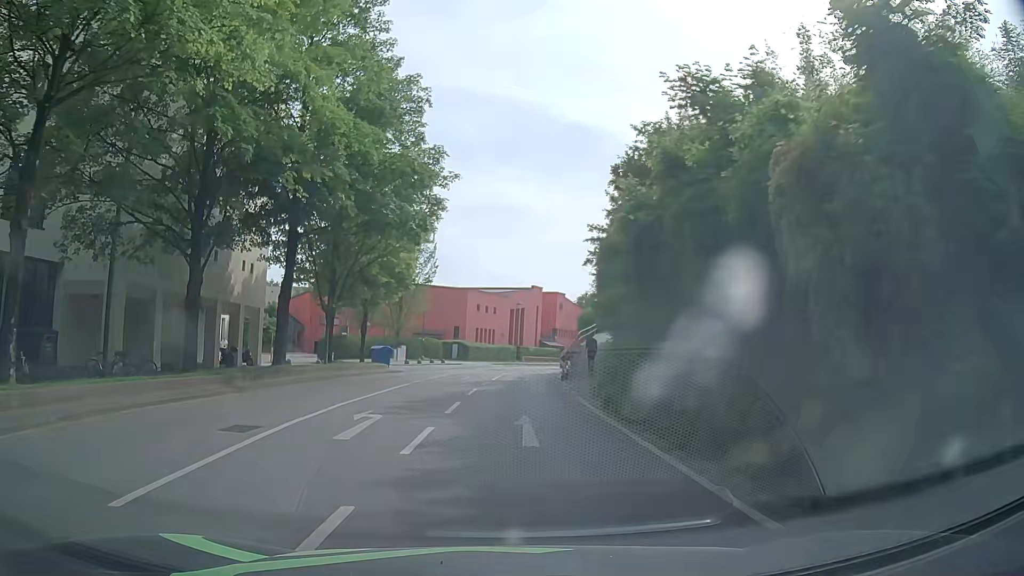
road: tertiary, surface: asphalt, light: Day
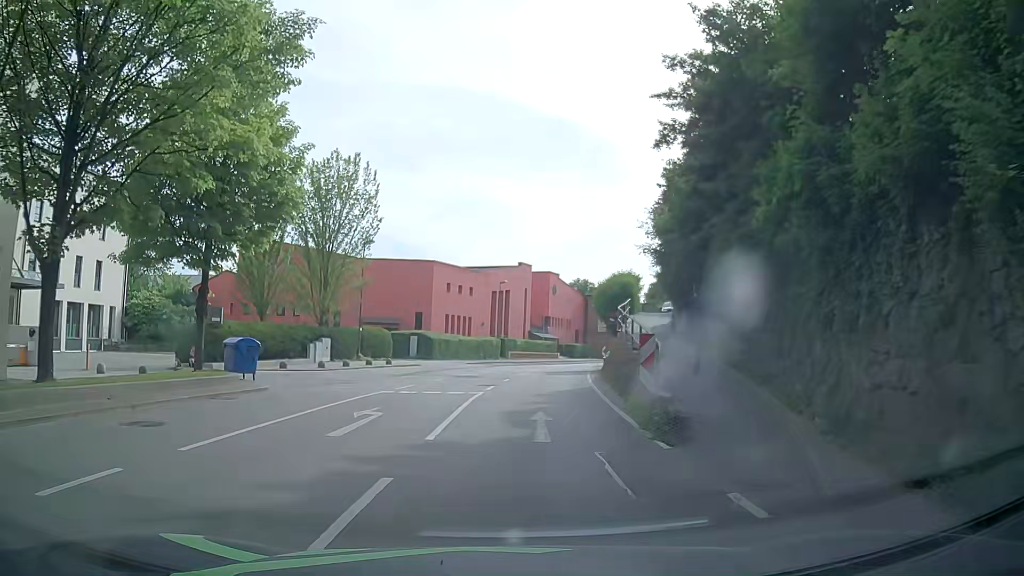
(0.0, +22.9) m; 0°
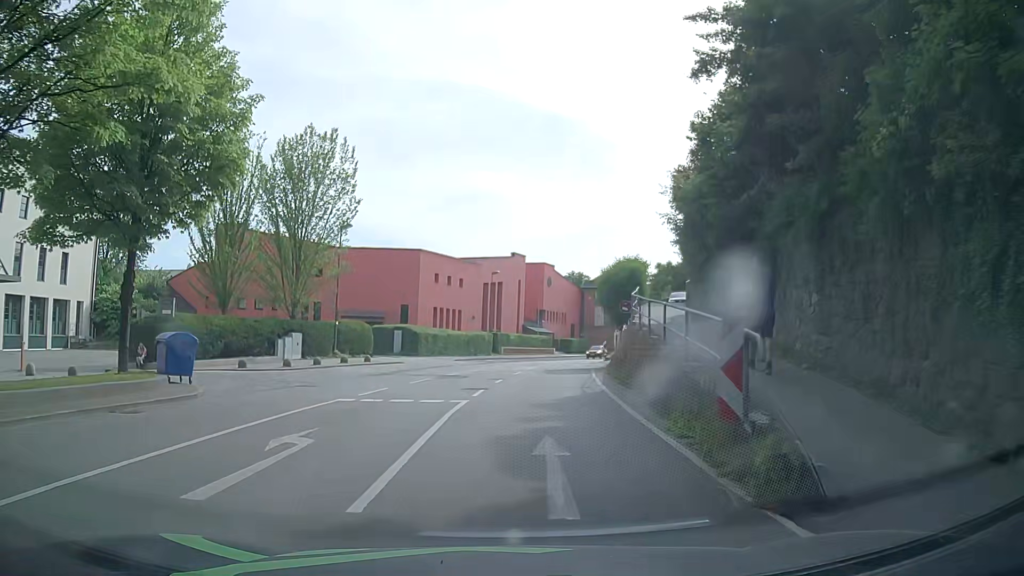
(+0.1, +4.6) m; +2°
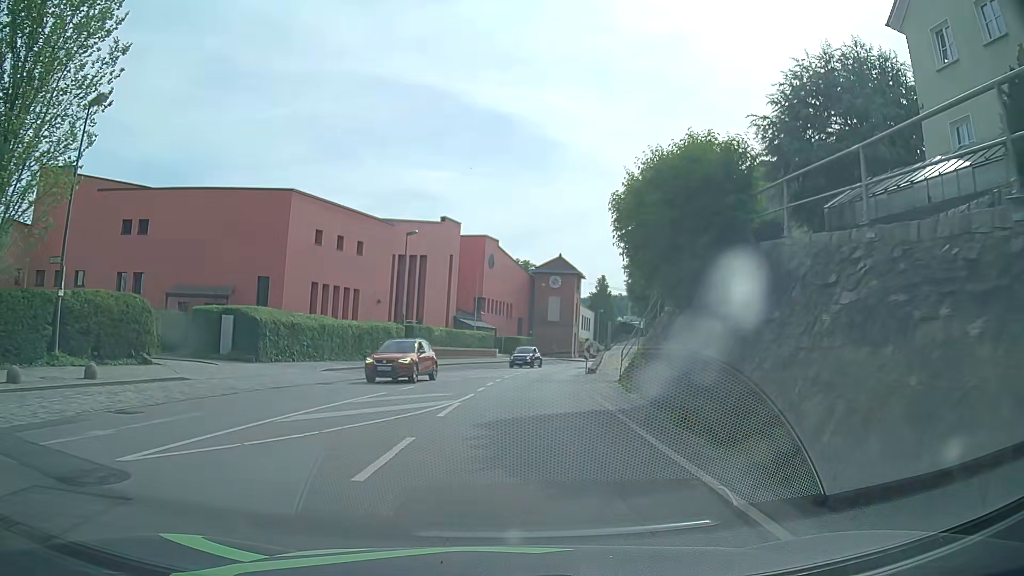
(+0.9, +22.7) m; +5°
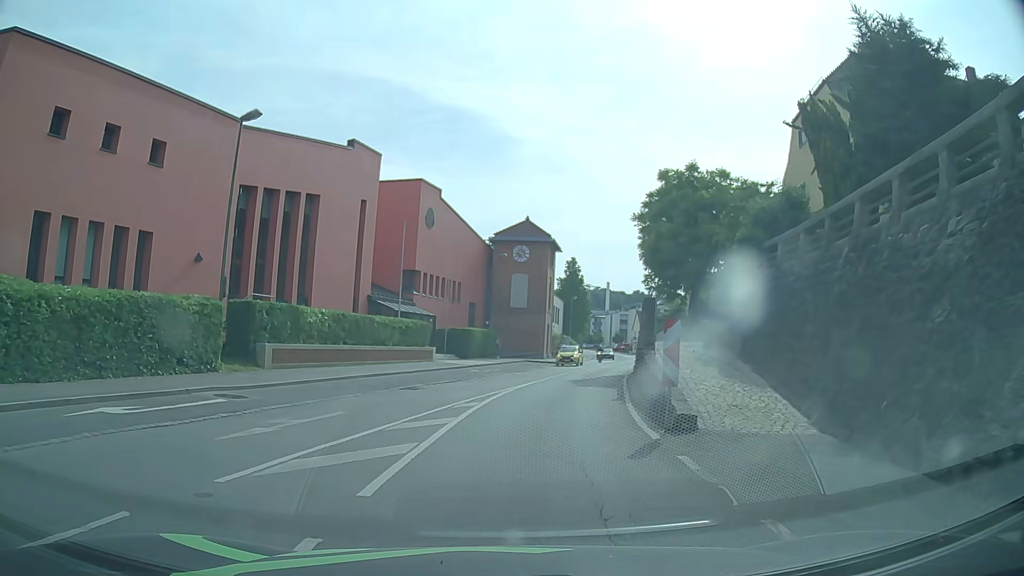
(+0.8, +22.5) m; +4°
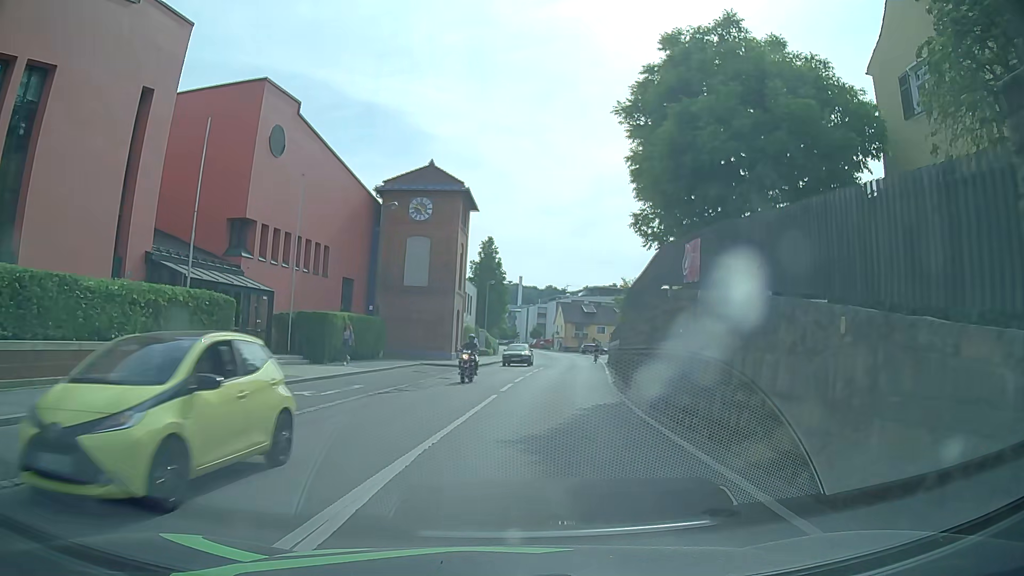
(+1.0, +18.0) m; +7°
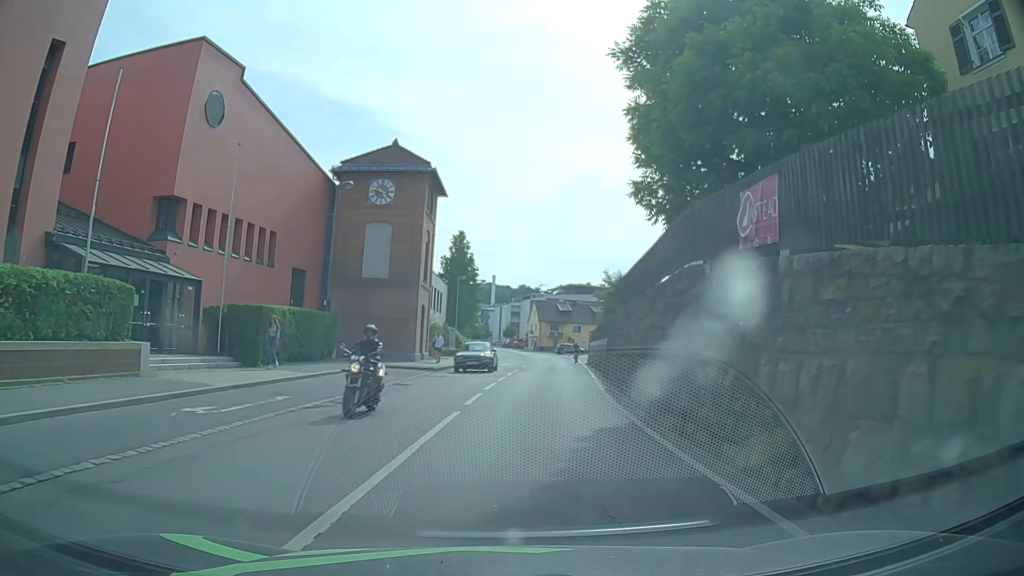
(+0.1, +4.5) m; +2°
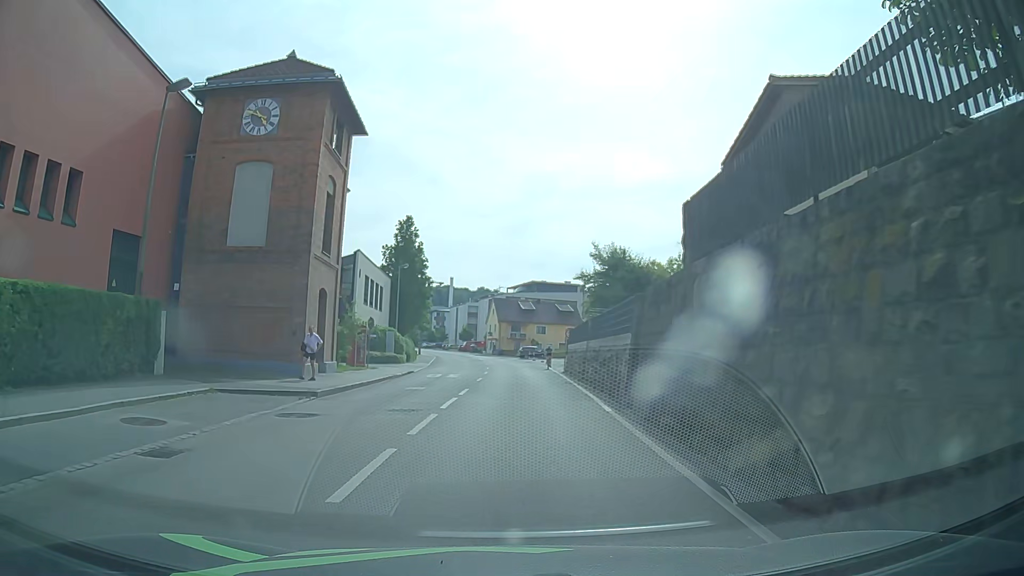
(+0.5, +13.5) m; +3°
(0, +10) (+1, +20) (+1, +30) (+1, +40) (+1, +50) (+1, +60) (0, +70) (-1, +80) (-2, +90) (-4, +100) m
